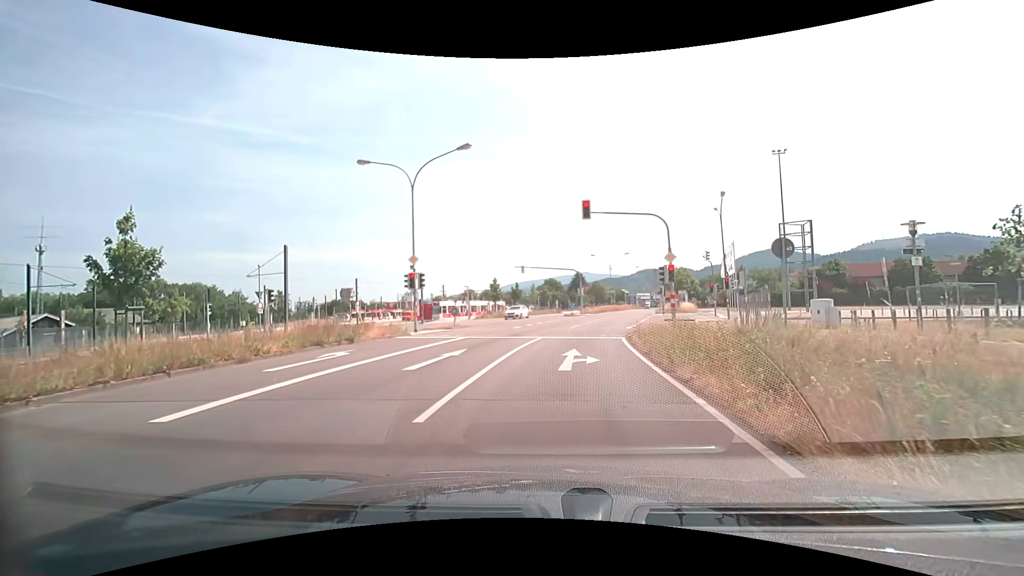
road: secondary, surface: asphalt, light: Day
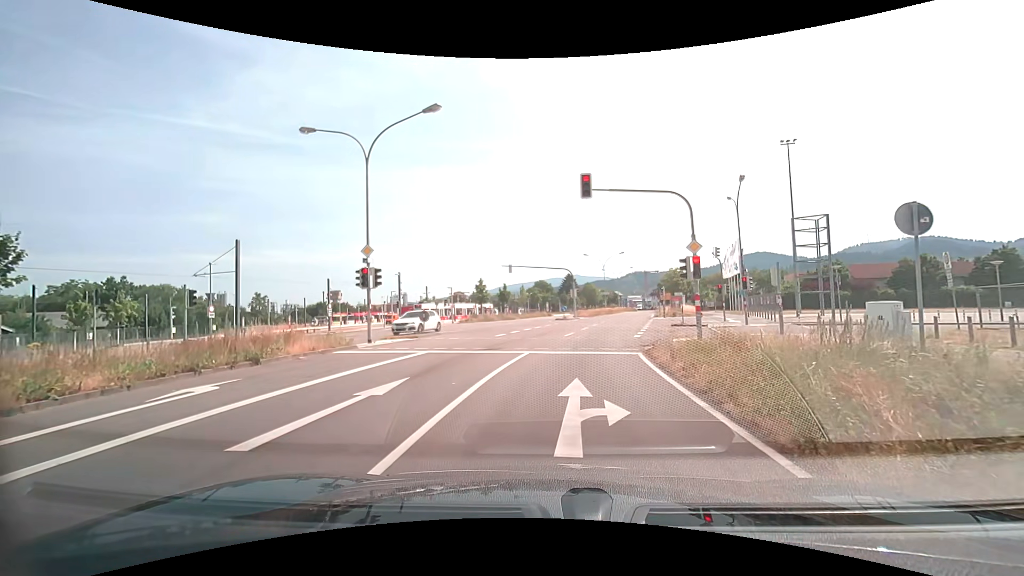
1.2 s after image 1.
(+0.1, +5.3) m; +1°
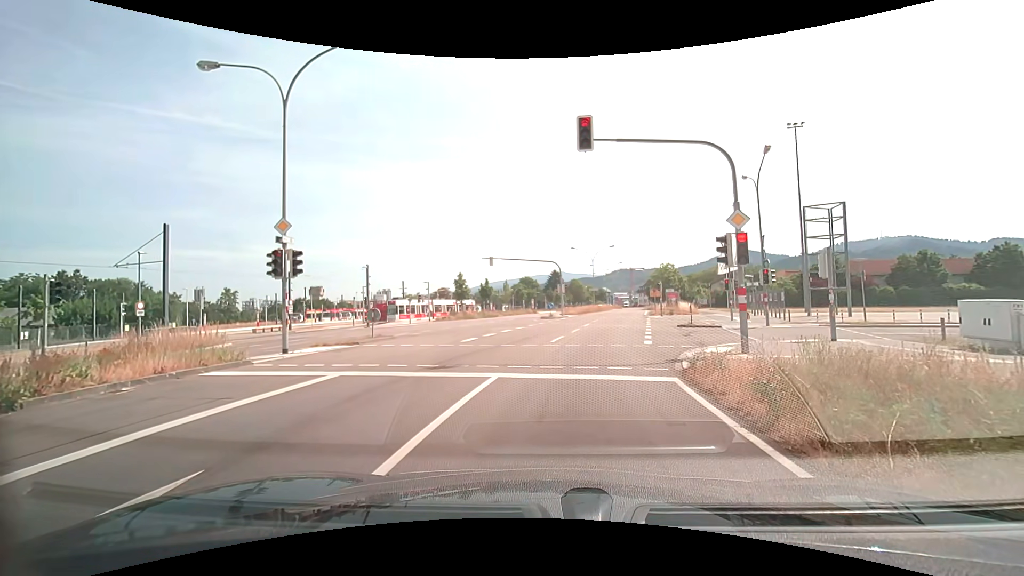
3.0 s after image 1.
(0.0, +5.3) m; 0°
(+1, +10) (+2, +20) (+4, +30) (+7, +39) (+9, +49) (+11, +59) (+13, +69) (+16, +78) (+18, +88) (+20, +98) m
